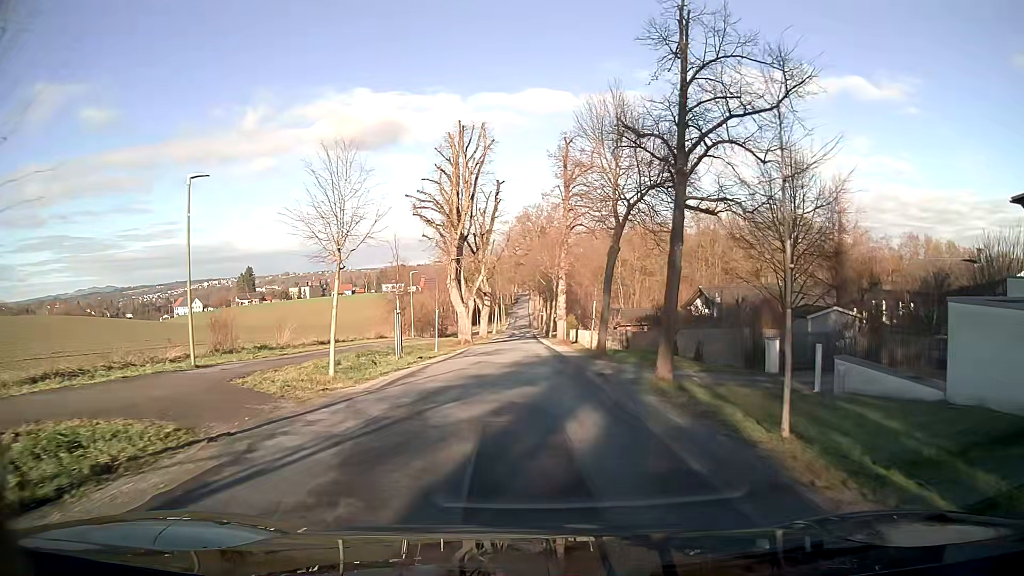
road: secondary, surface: asphalt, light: Day
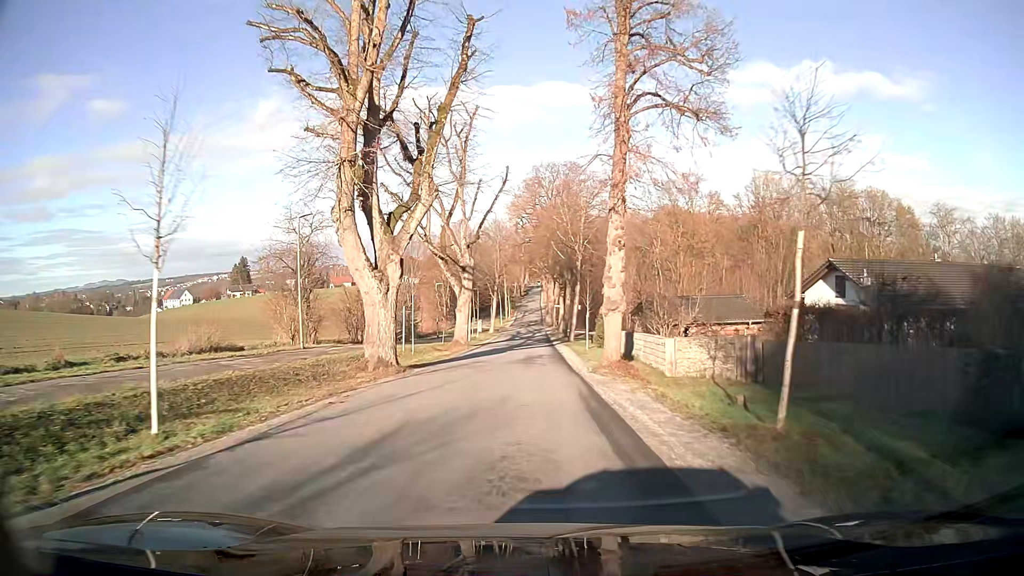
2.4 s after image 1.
(-0.2, +27.0) m; -1°
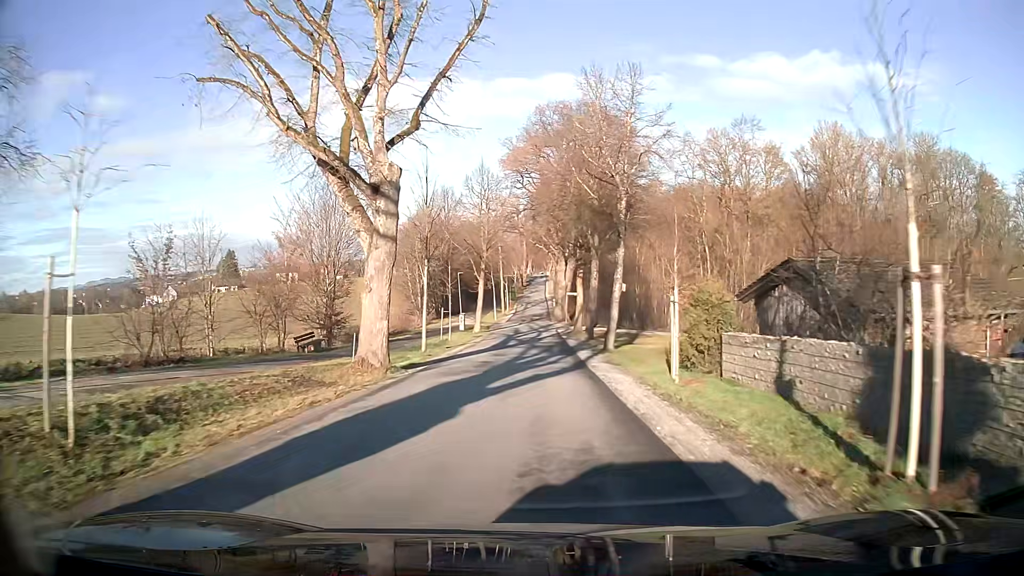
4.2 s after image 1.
(-0.1, +22.3) m; 0°
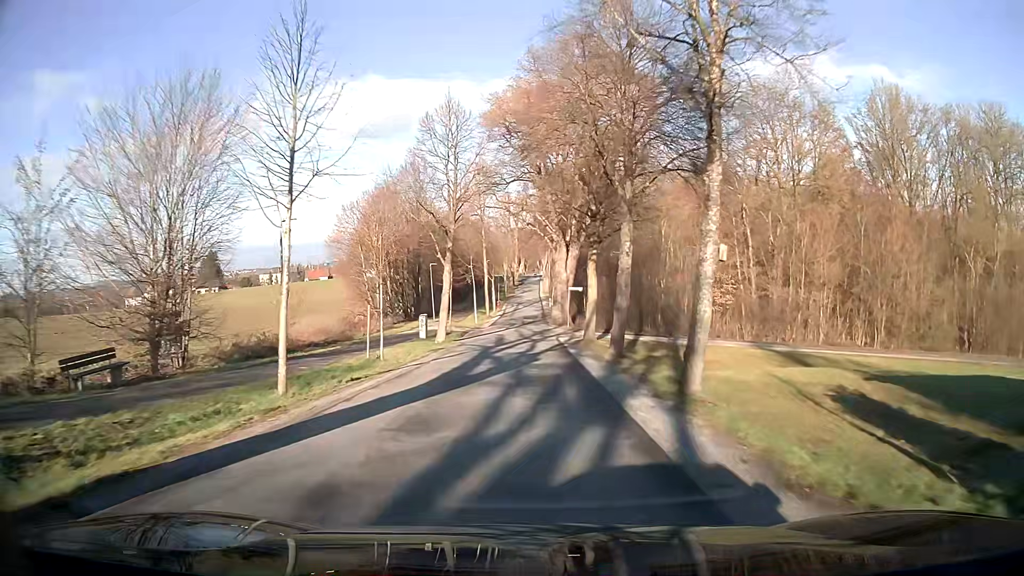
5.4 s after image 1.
(+0.1, +15.2) m; 0°
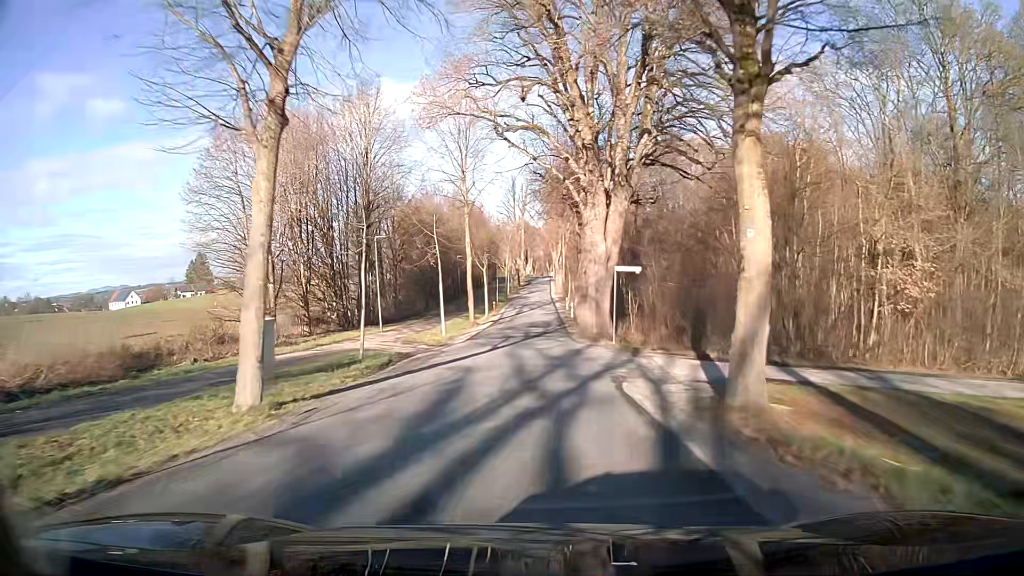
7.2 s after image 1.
(-0.1, +22.9) m; -1°
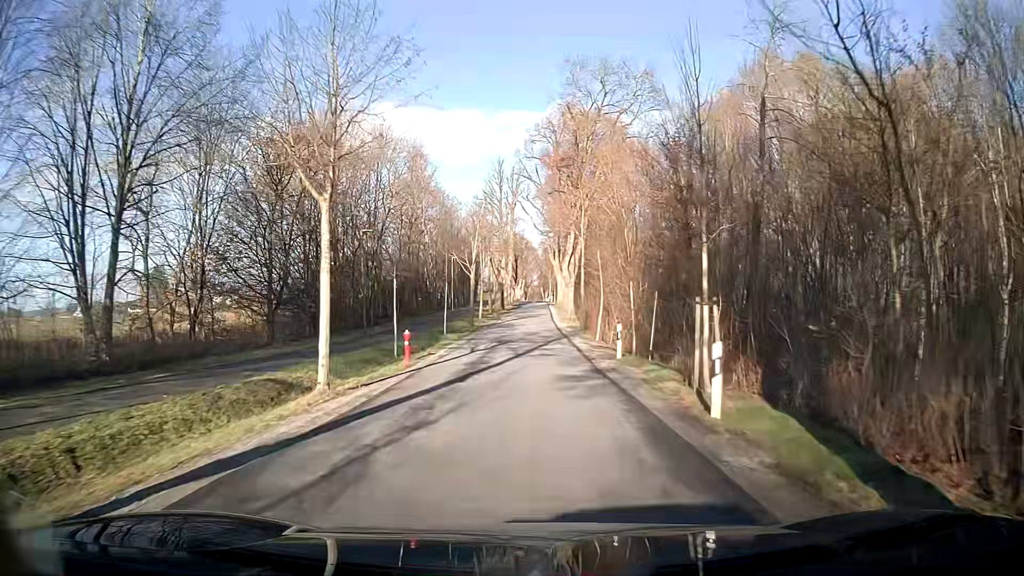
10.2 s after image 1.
(-0.1, +37.7) m; 0°
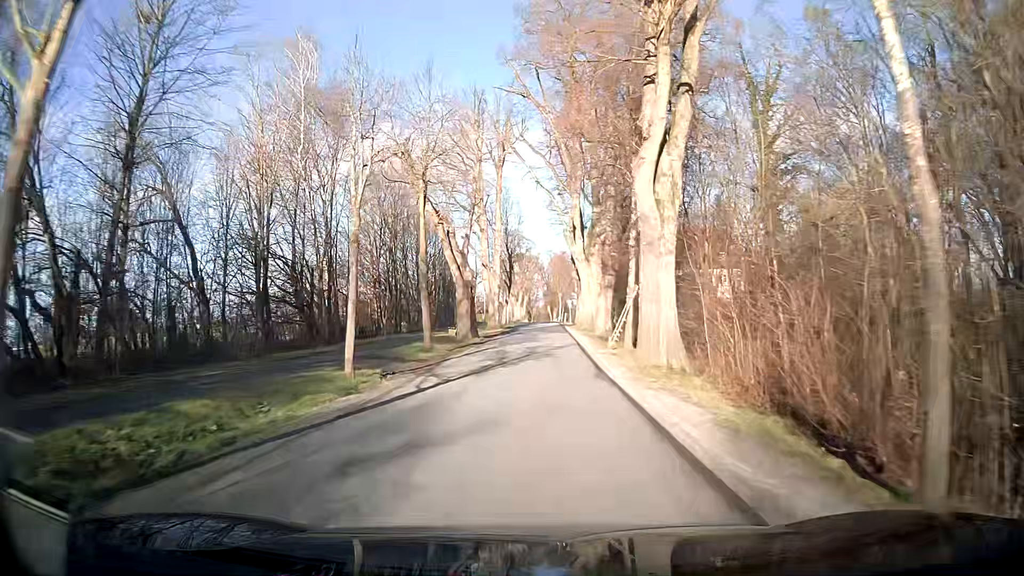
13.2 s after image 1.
(+0.5, +37.3) m; +1°
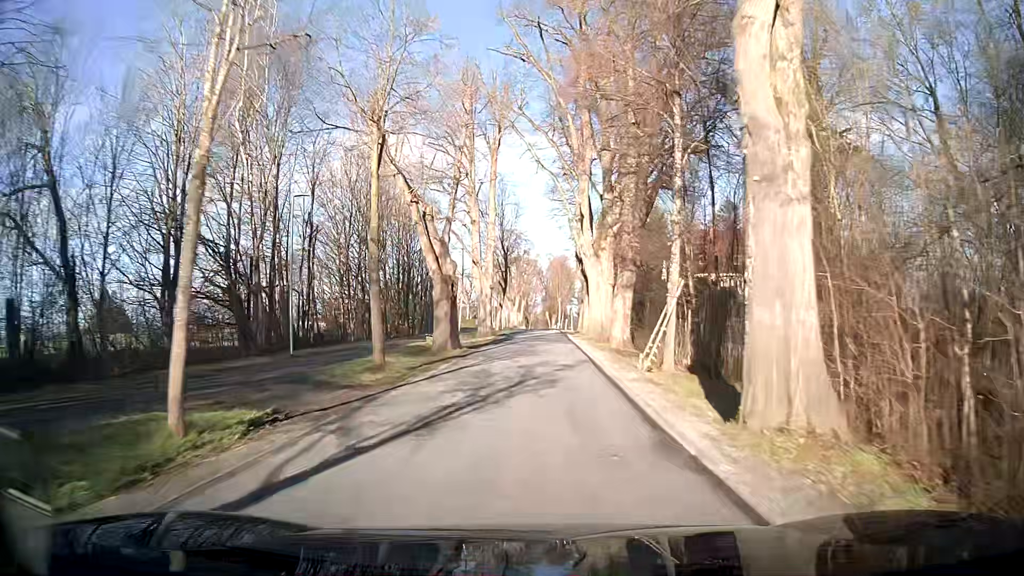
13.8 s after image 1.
(0.0, +7.6) m; 0°
(0, +10) (0, +20) (0, +30) (+1, +40) (+1, +50) (+1, +60) (+1, +70) (+2, +80) (+2, +90) (+2, +100) m
